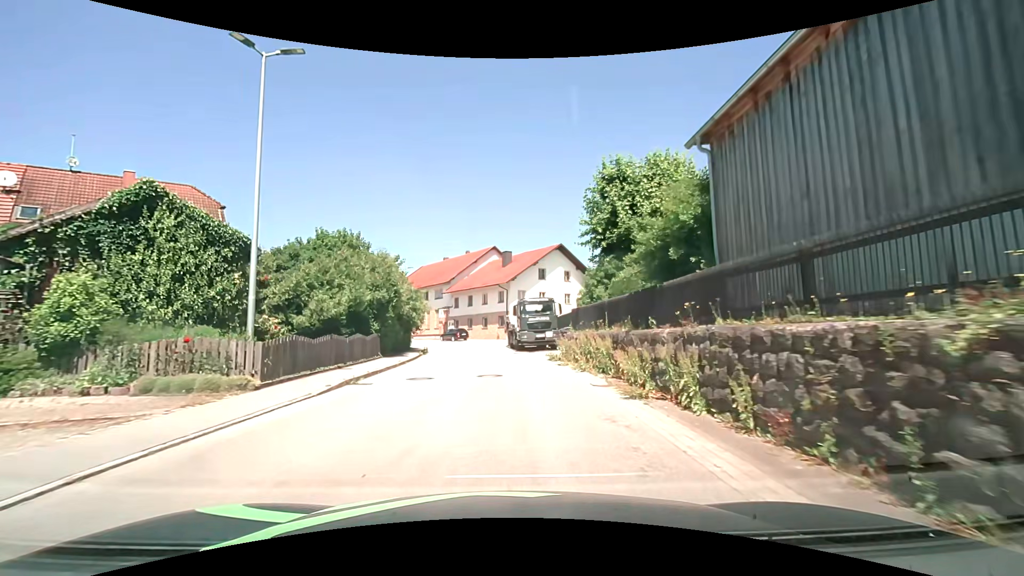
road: tertiary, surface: asphalt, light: Day
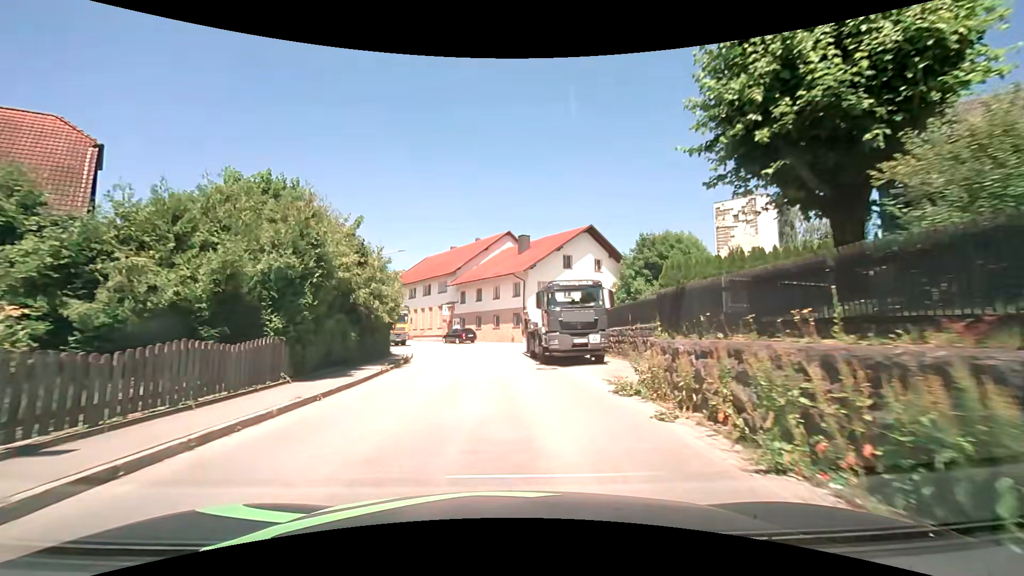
(0.0, +10.9) m; -1°
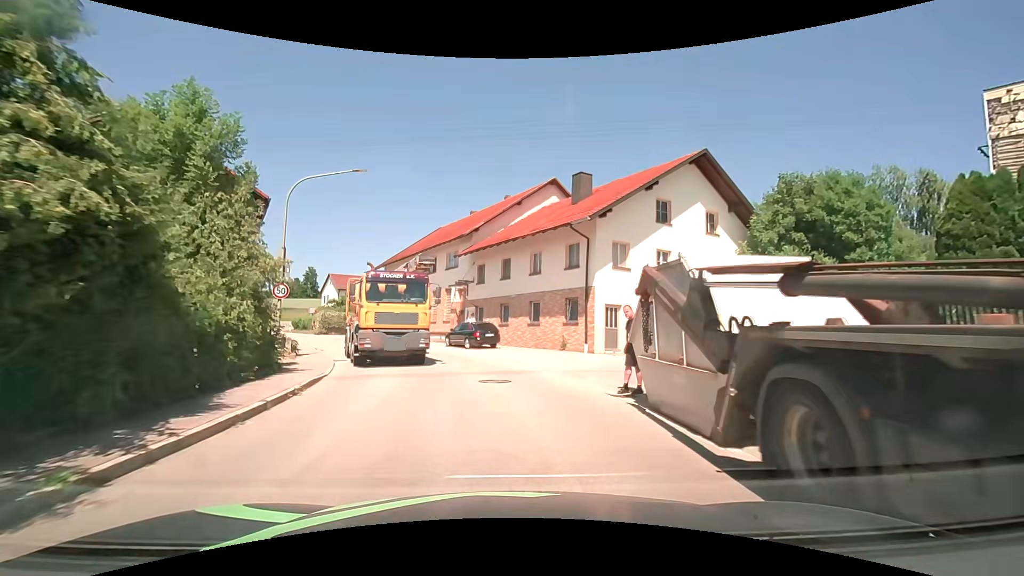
(-0.7, +19.3) m; -3°
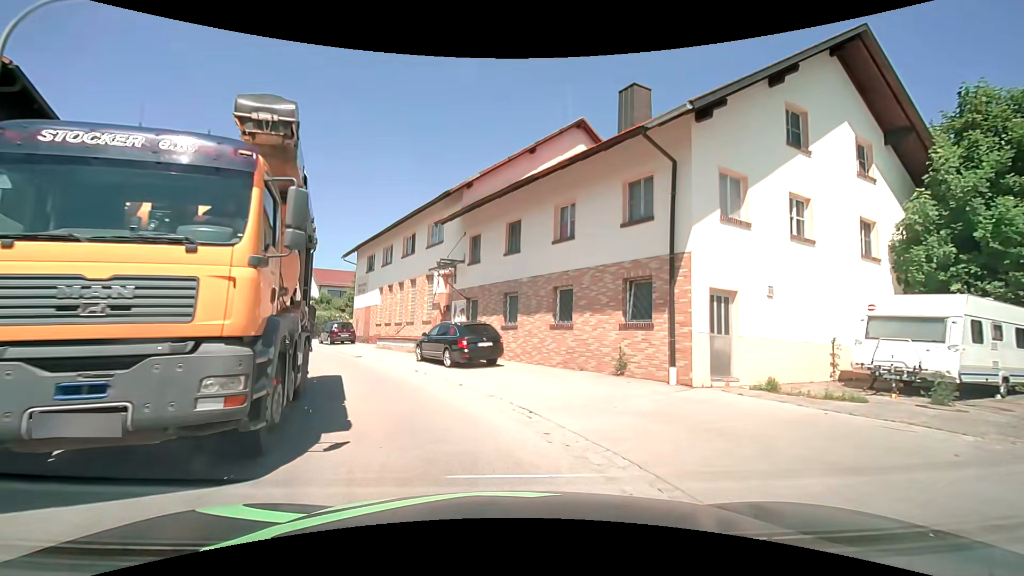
(-0.1, +11.3) m; -1°
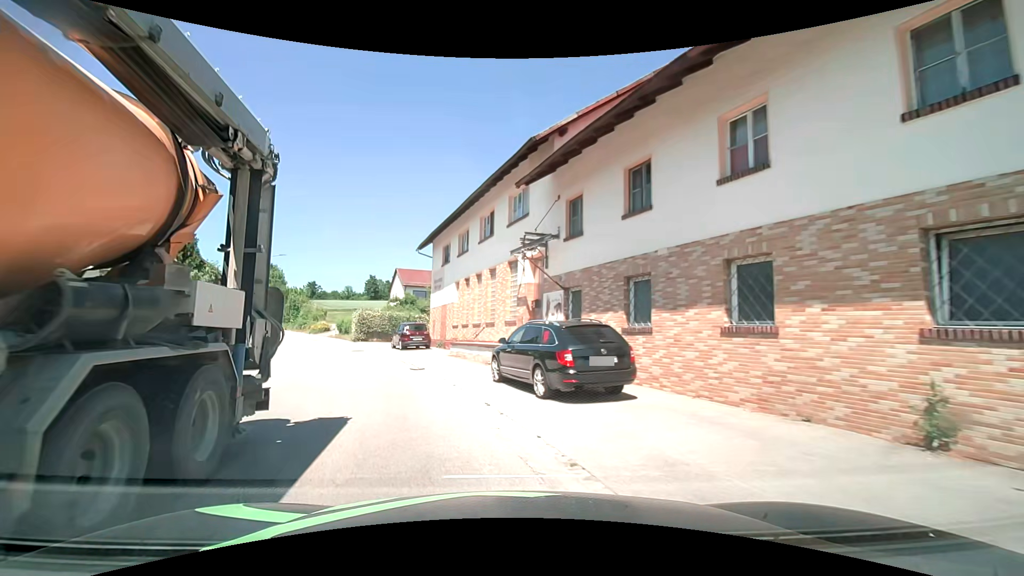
(-0.4, +6.8) m; -10°
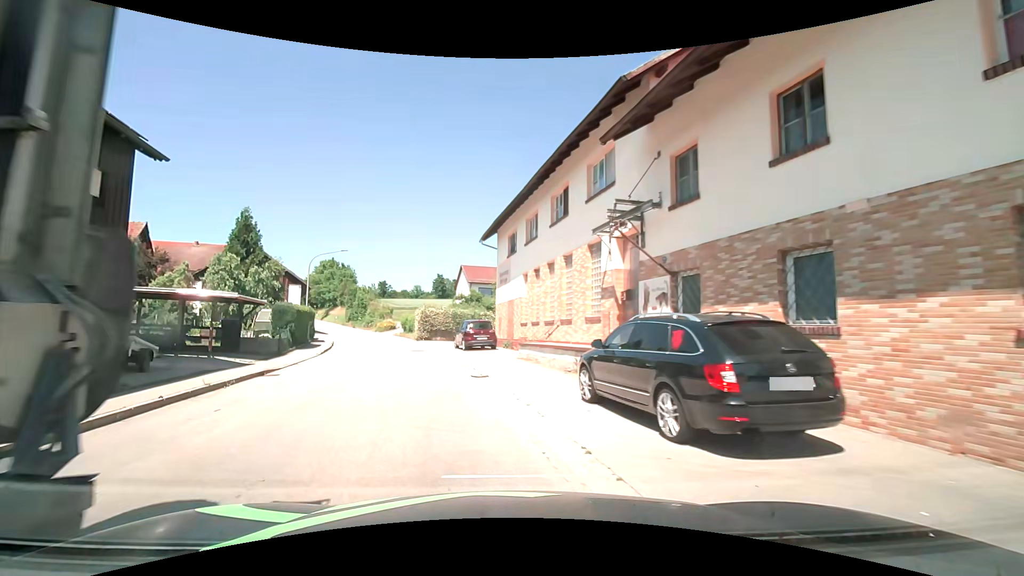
(-0.2, +3.6) m; -6°
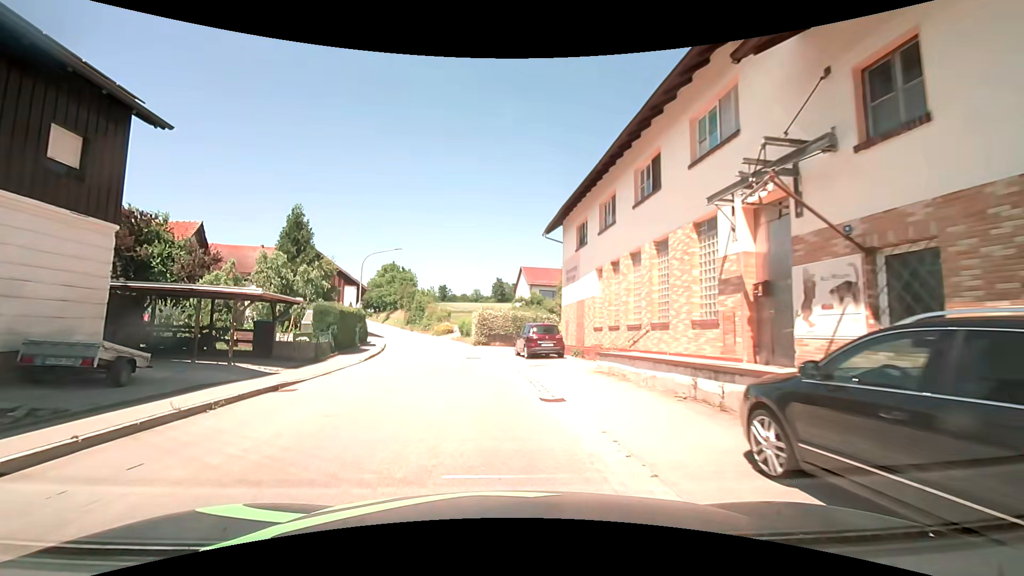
(-0.3, +3.9) m; -8°
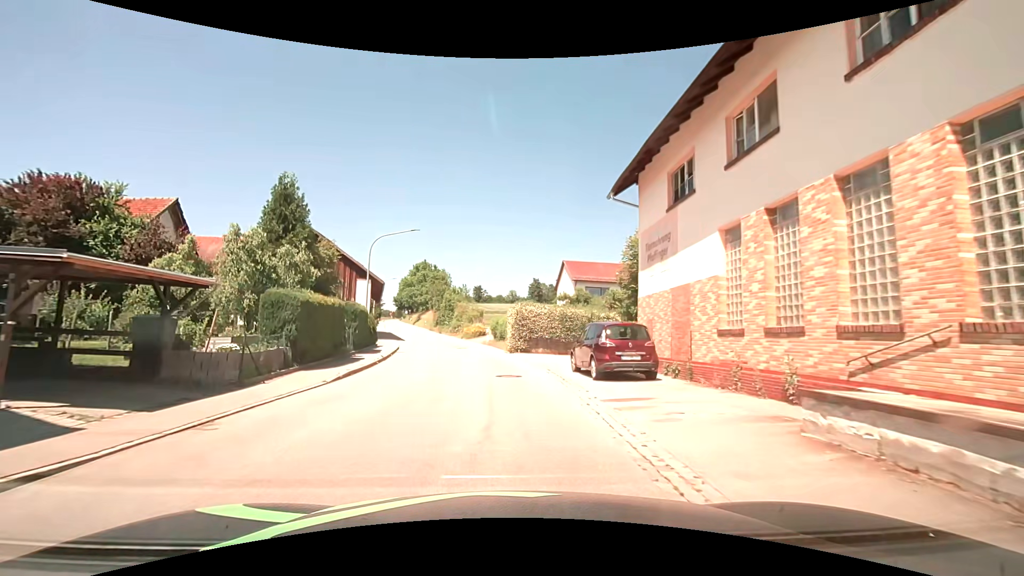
(-0.4, +8.9) m; -4°
(0, +10) (-1, +20) (-2, +30) (-4, +40) (-6, +49) (-9, +59) (-11, +69) (-14, +78) (-16, +88) (-19, +98) m
